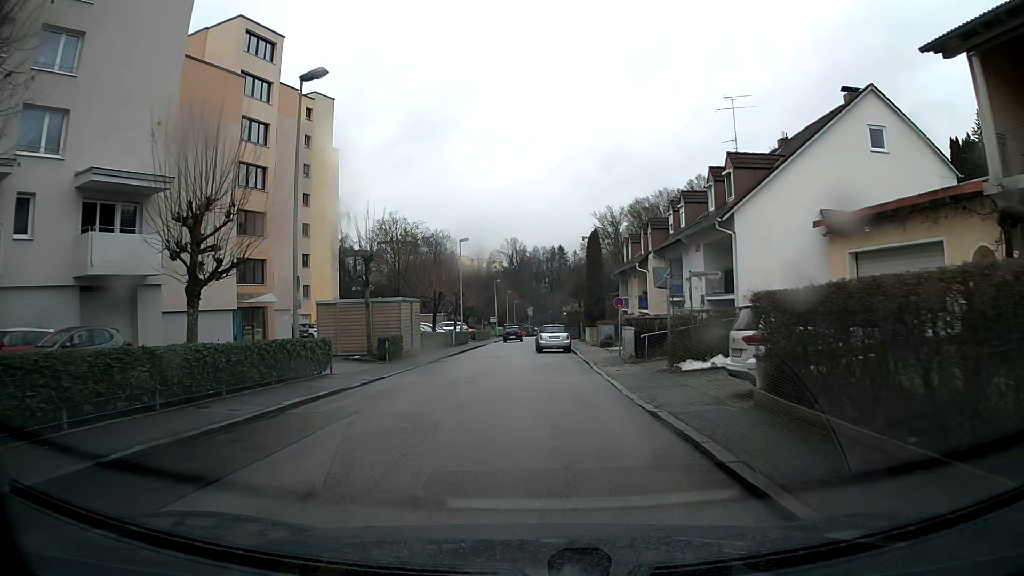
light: Day
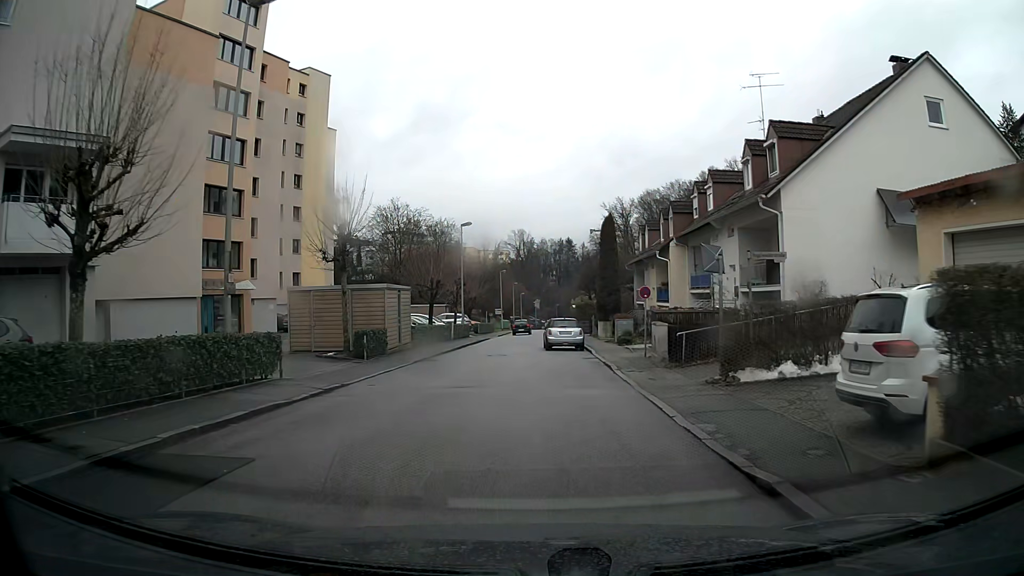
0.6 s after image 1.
(0.0, +4.5) m; -1°
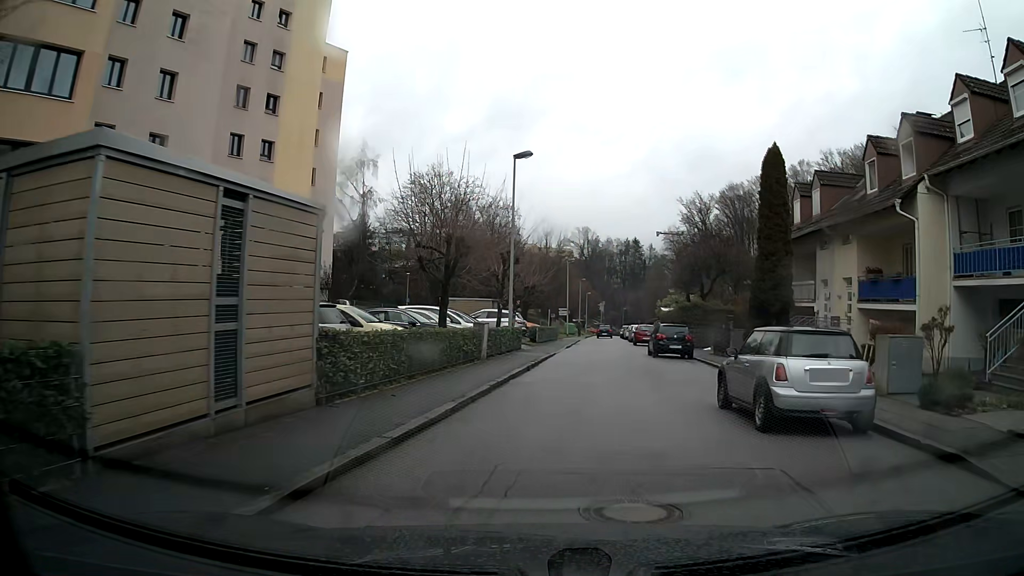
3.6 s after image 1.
(-1.3, +20.6) m; -3°
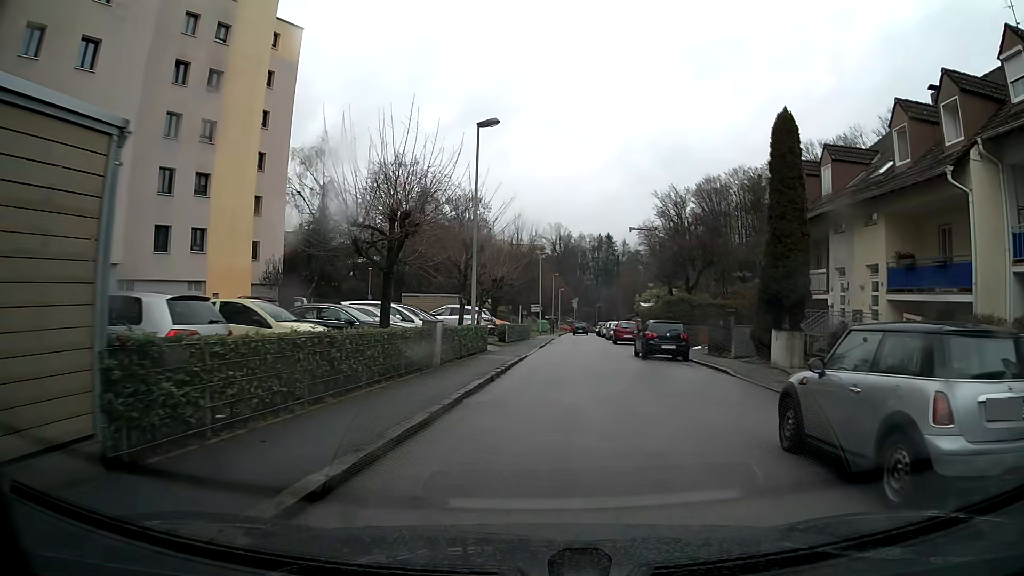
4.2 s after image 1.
(+0.1, +4.3) m; +2°
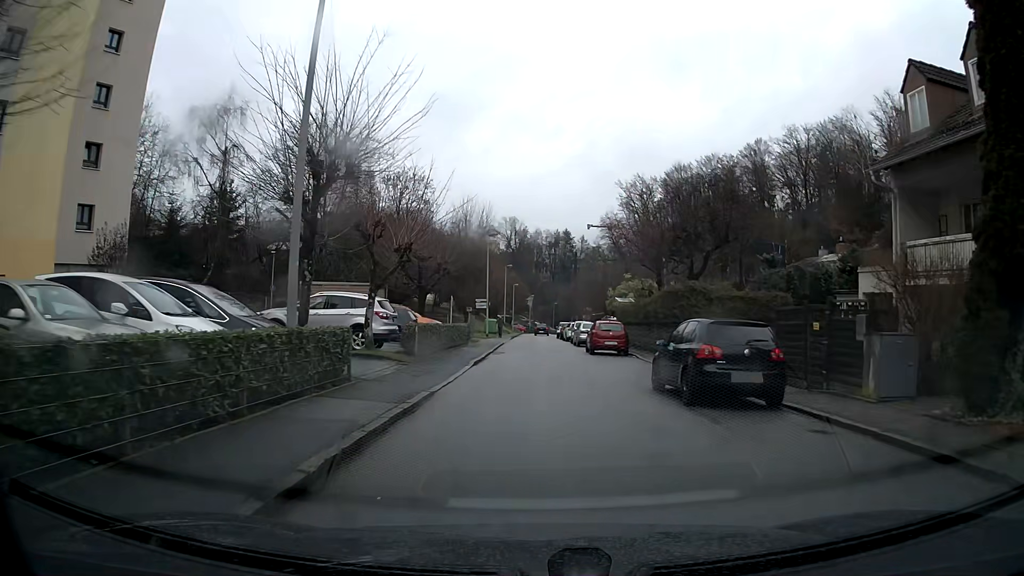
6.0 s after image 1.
(+0.5, +13.8) m; +3°
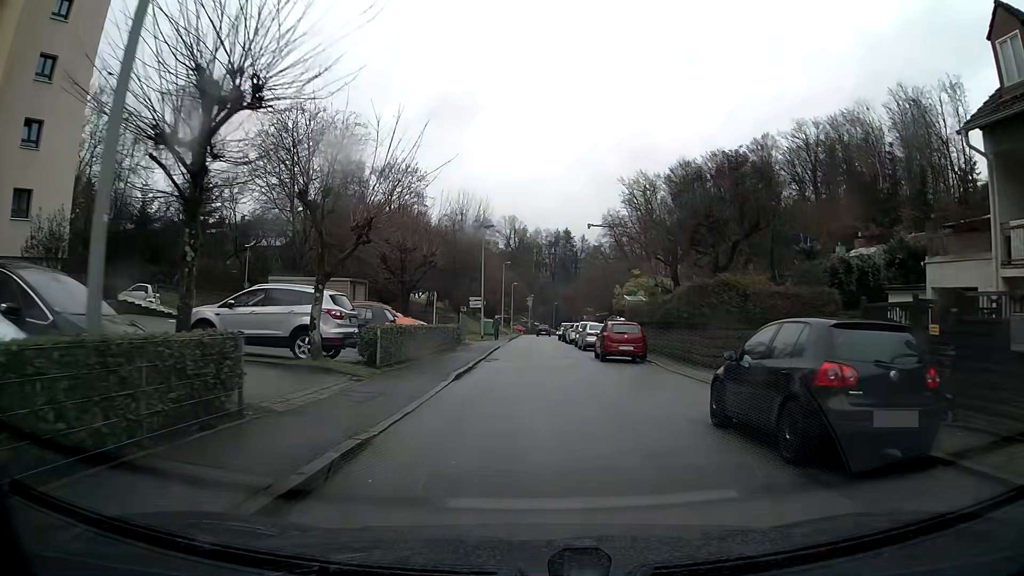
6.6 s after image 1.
(0.0, +4.8) m; 0°
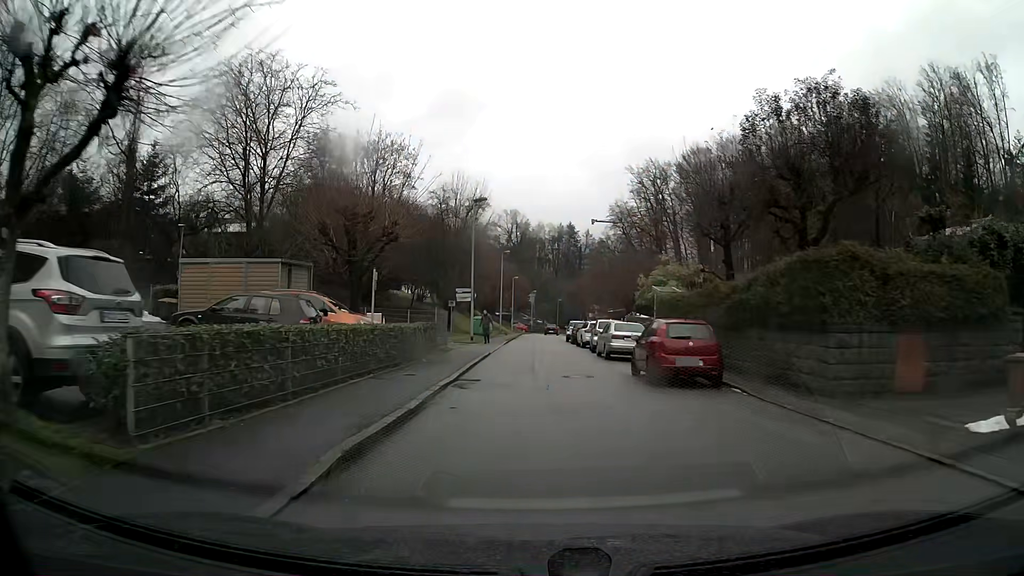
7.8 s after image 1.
(0.0, +9.6) m; 0°
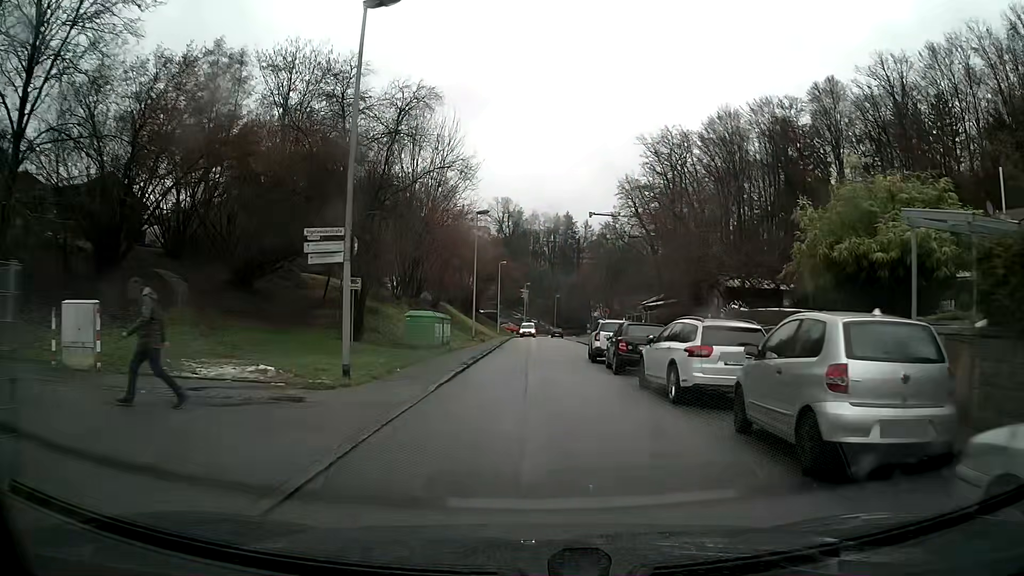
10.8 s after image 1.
(+0.2, +24.5) m; +1°
